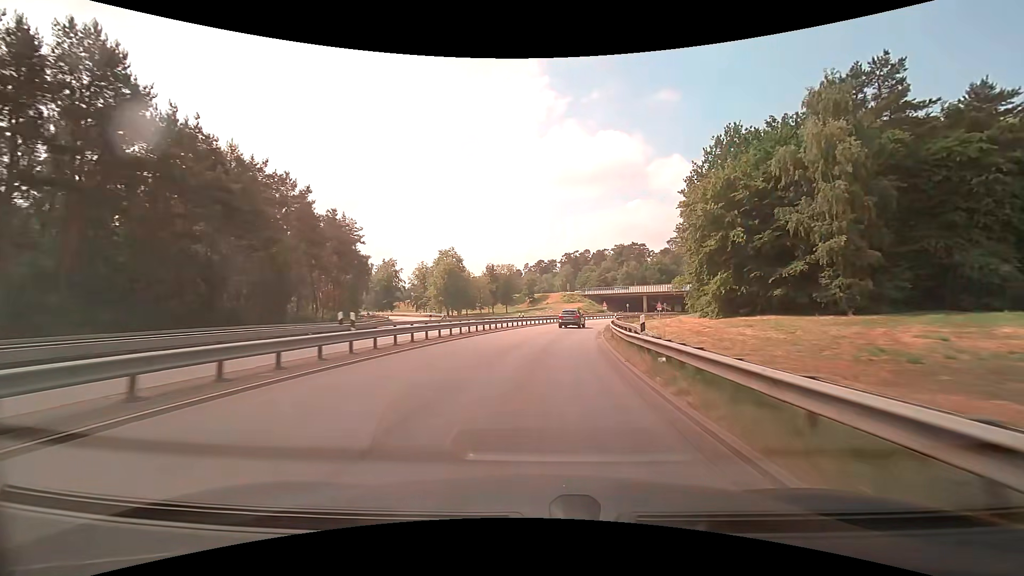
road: motorway_link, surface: asphalt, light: Day
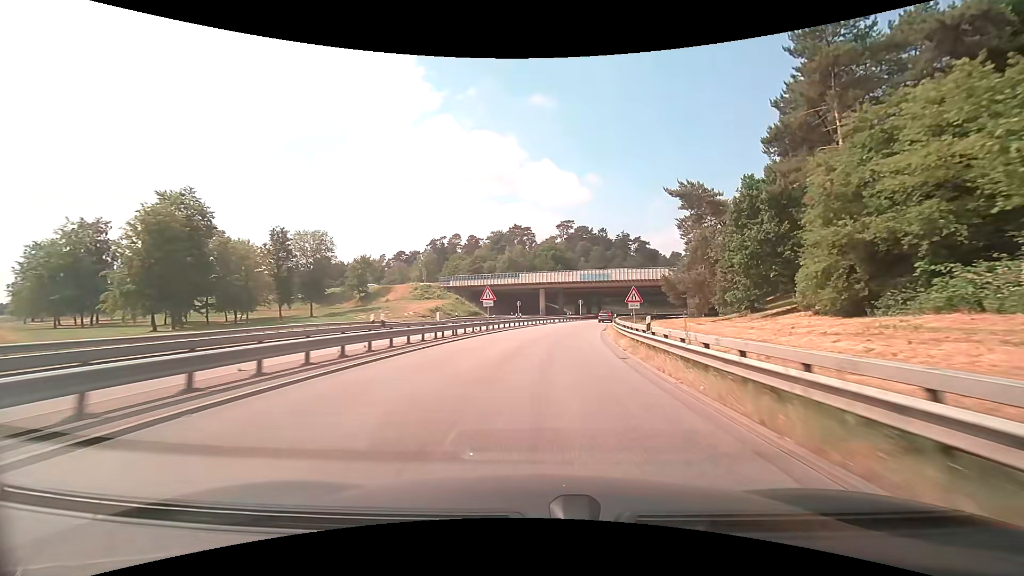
(+7.3, +61.1) m; +14°
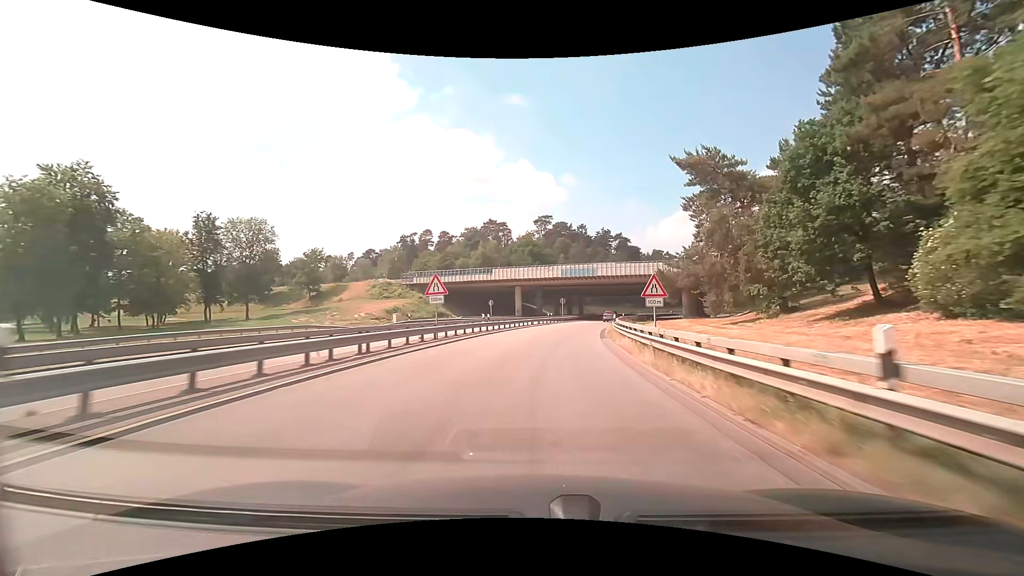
(+0.3, +11.7) m; +3°
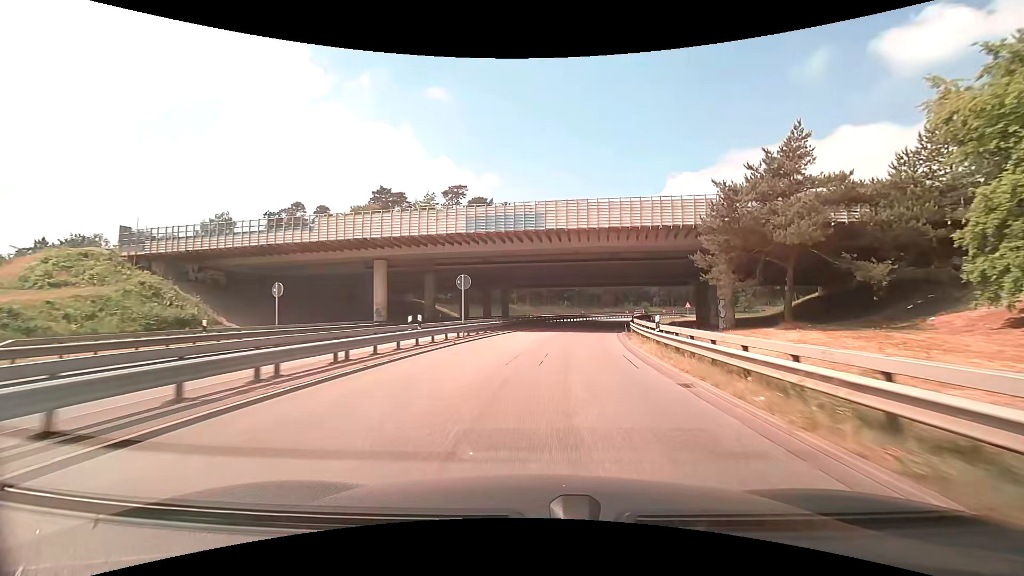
(+3.4, +43.6) m; +9°
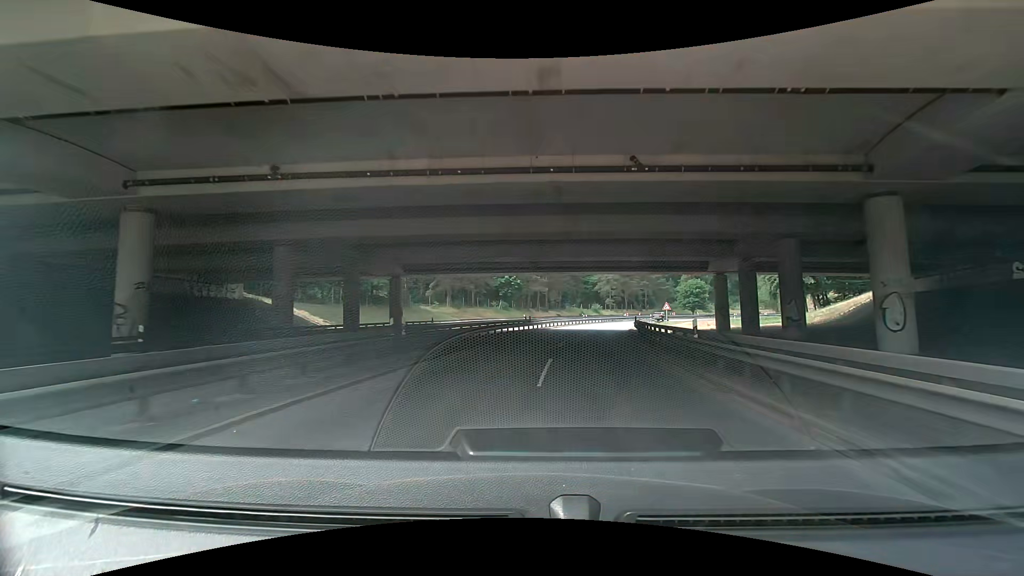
(+2.1, +30.6) m; +8°
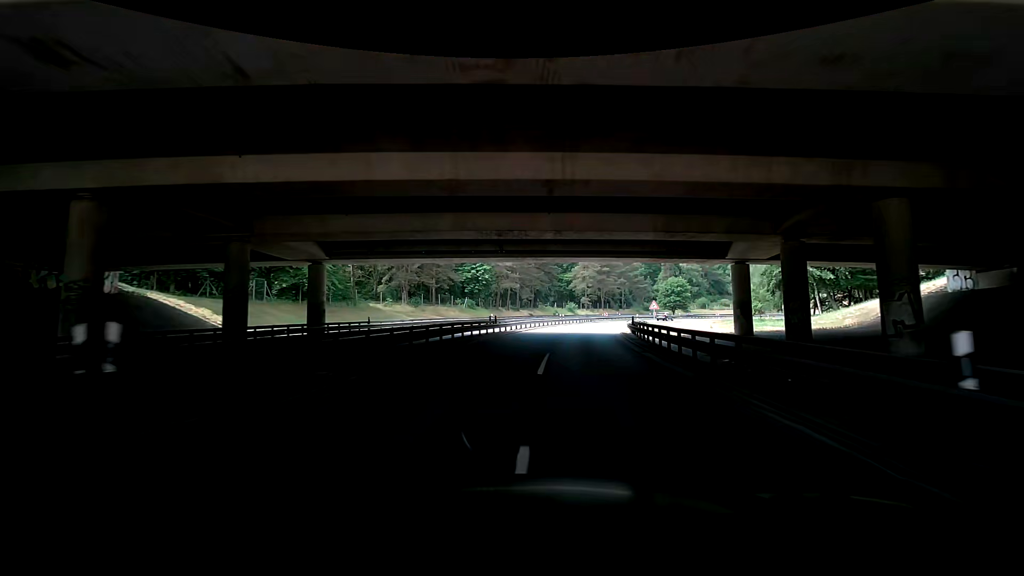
(+0.1, +10.2) m; +2°
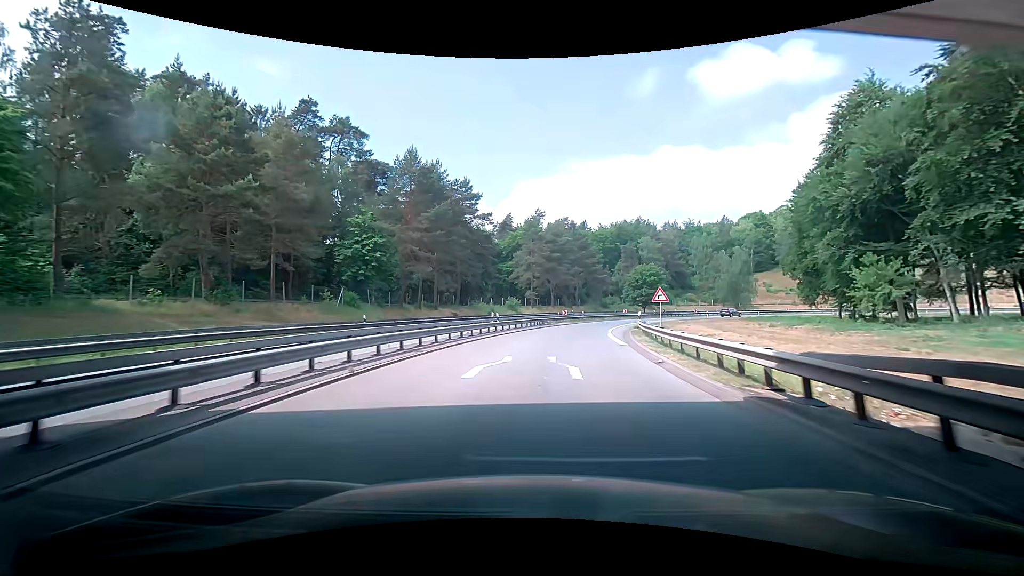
(+2.1, +29.9) m; +9°
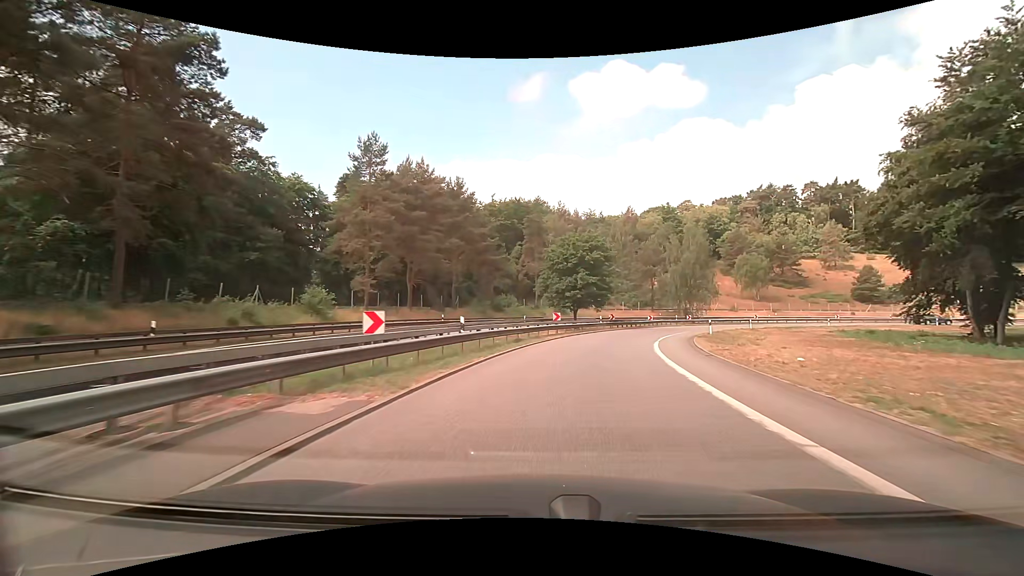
(+3.2, +43.9) m; +12°
